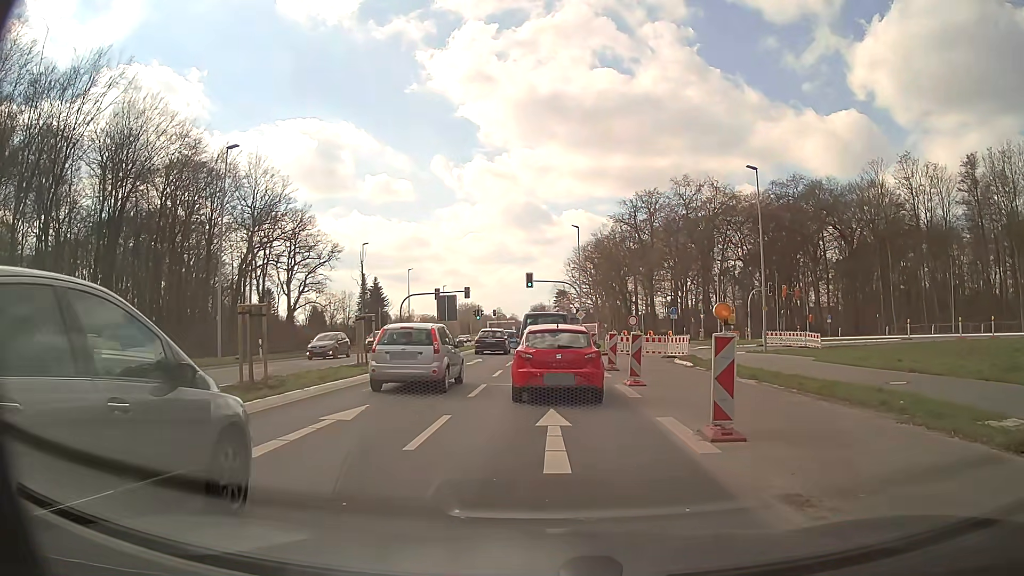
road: secondary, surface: asphalt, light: Day
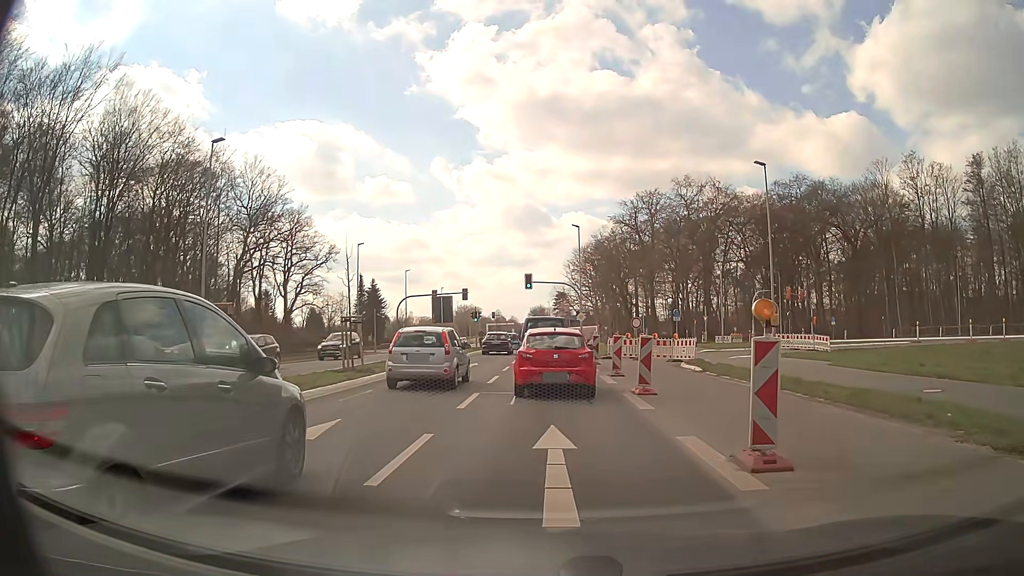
(0.0, +1.7) m; +1°
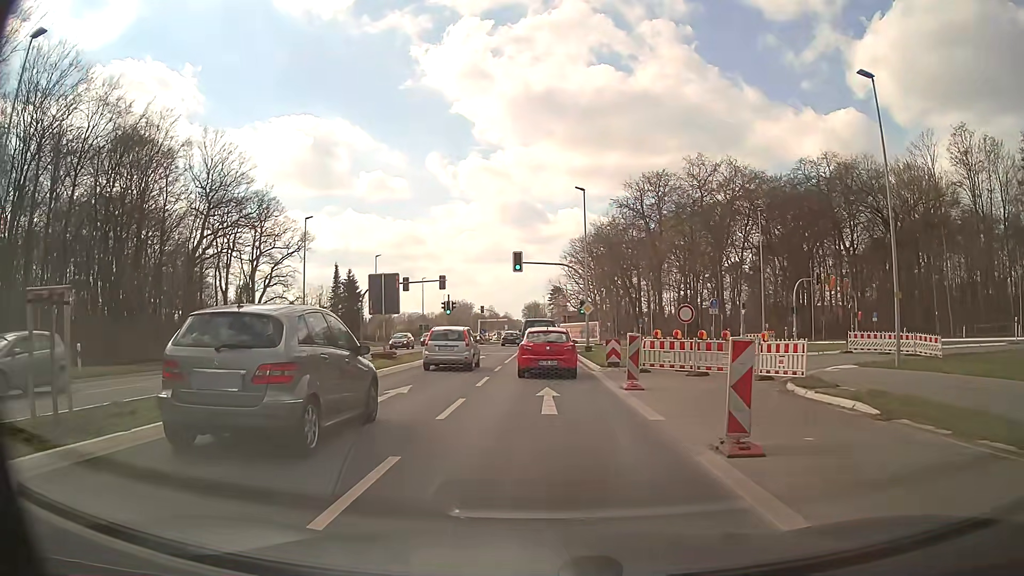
(-0.1, +14.2) m; 0°
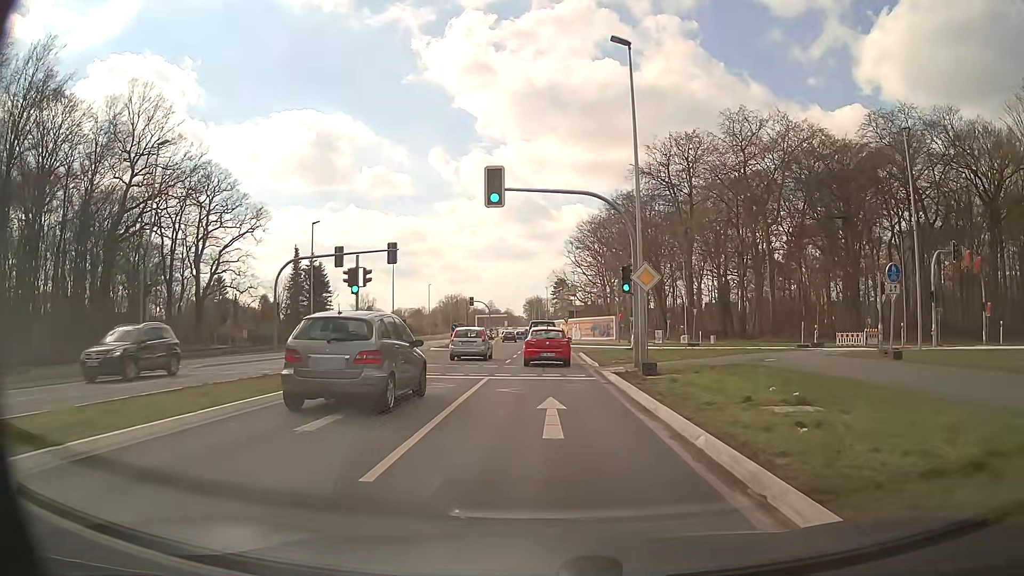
(-0.1, +23.0) m; 0°
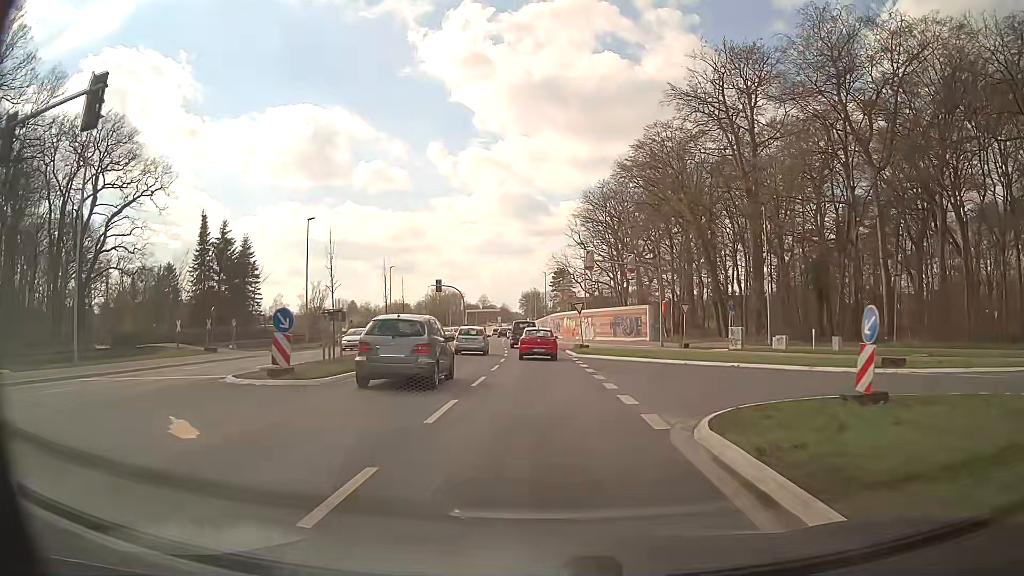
(+0.1, +30.7) m; 0°
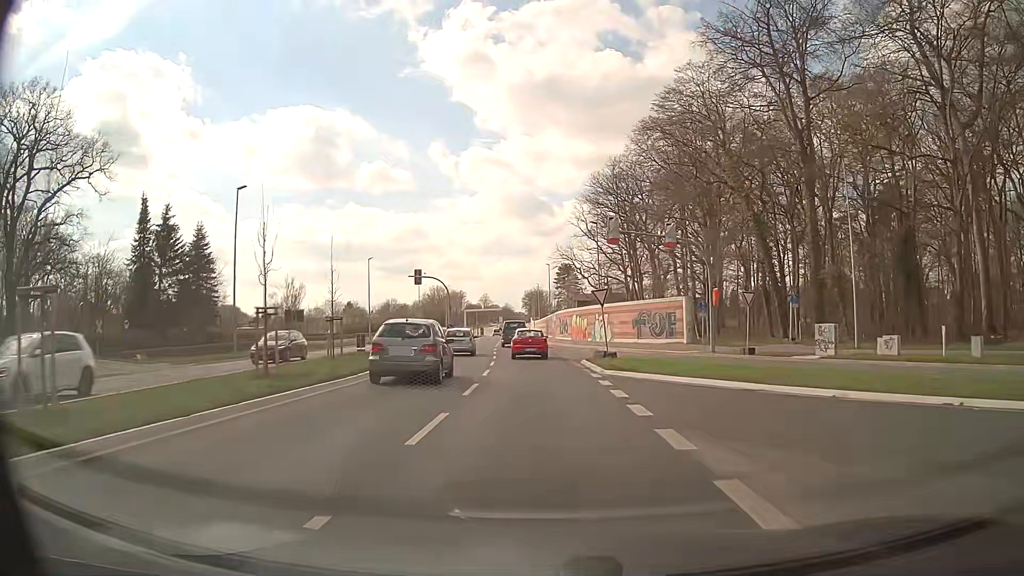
(+0.1, +13.9) m; 0°
(0, +10) (0, +20) (0, +30) (-1, +40) (-2, +50) (-2, +60) (-3, +70) (-3, +80) (-4, +90) (-4, +100) m
